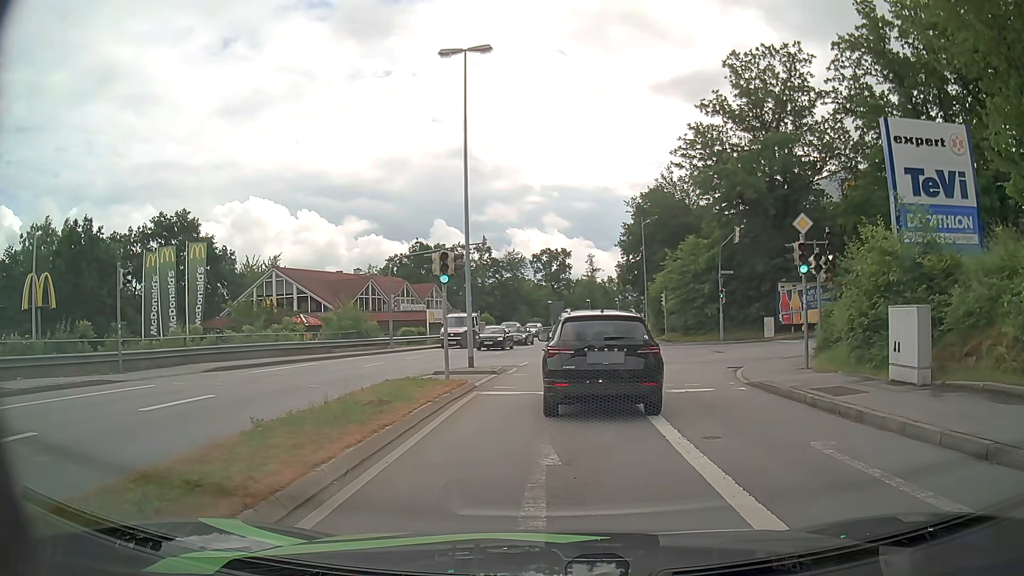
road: tertiary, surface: asphalt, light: Day
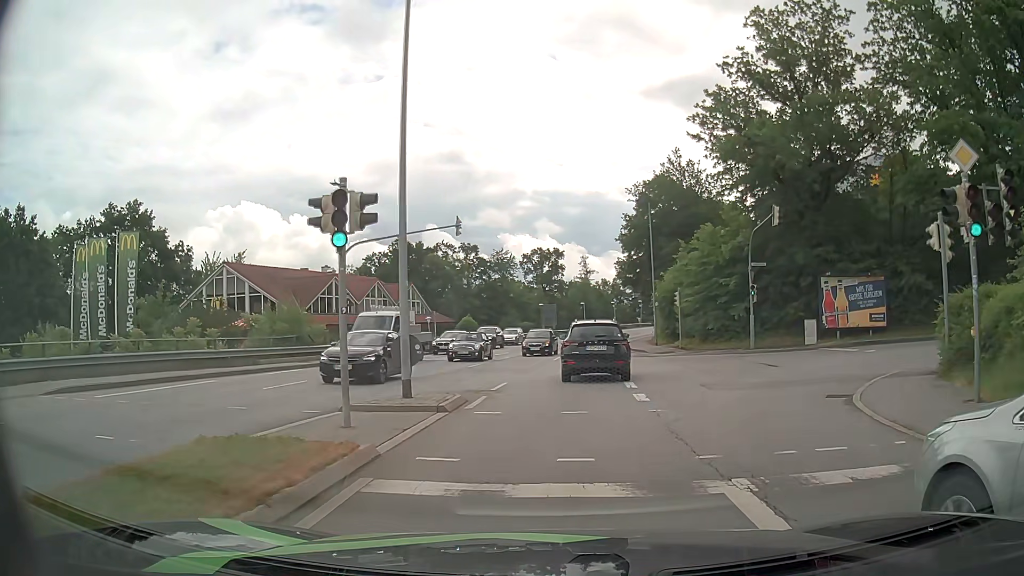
(0.0, +8.8) m; +1°
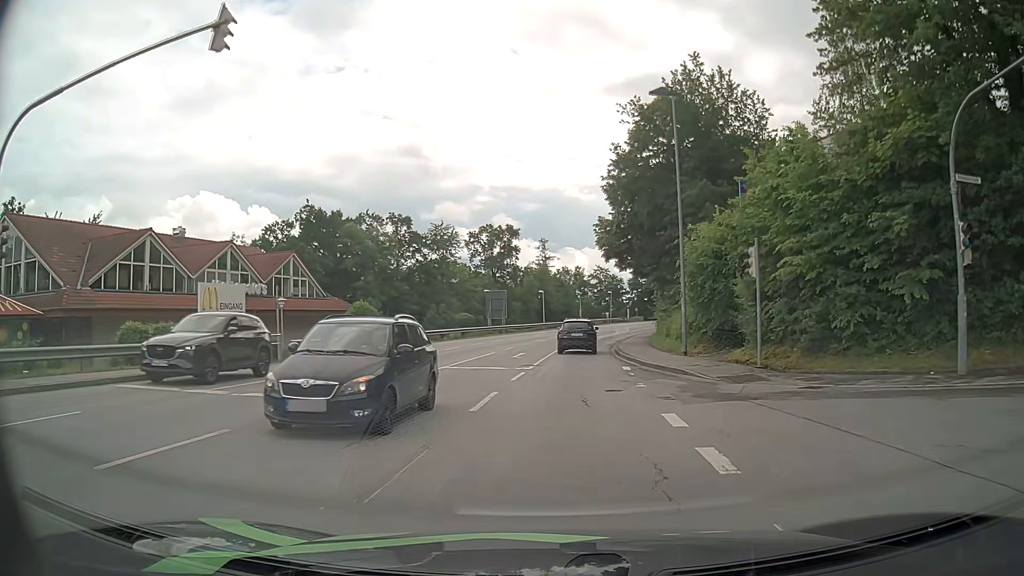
(+0.7, +22.1) m; +4°
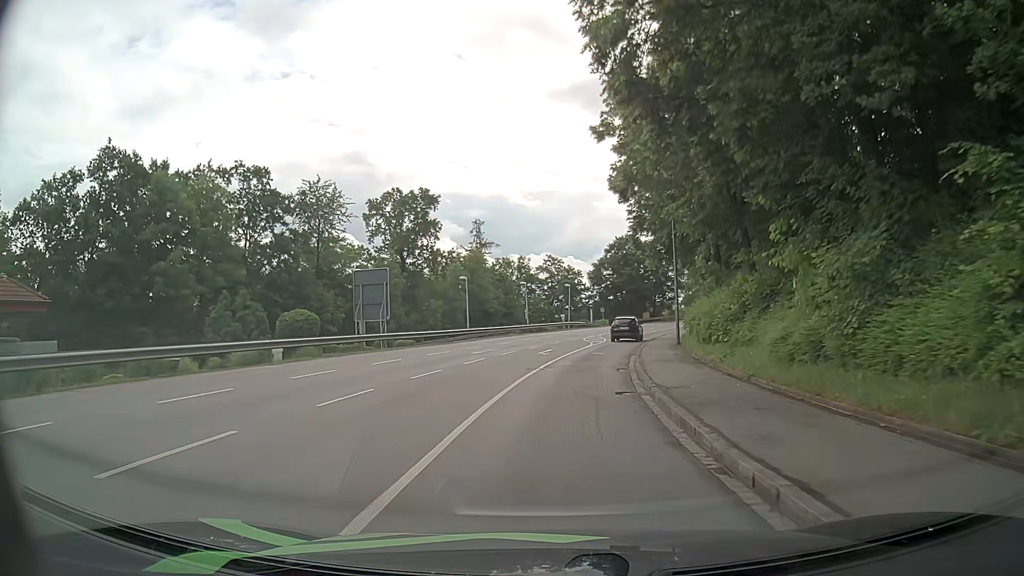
(+1.1, +30.2) m; +5°
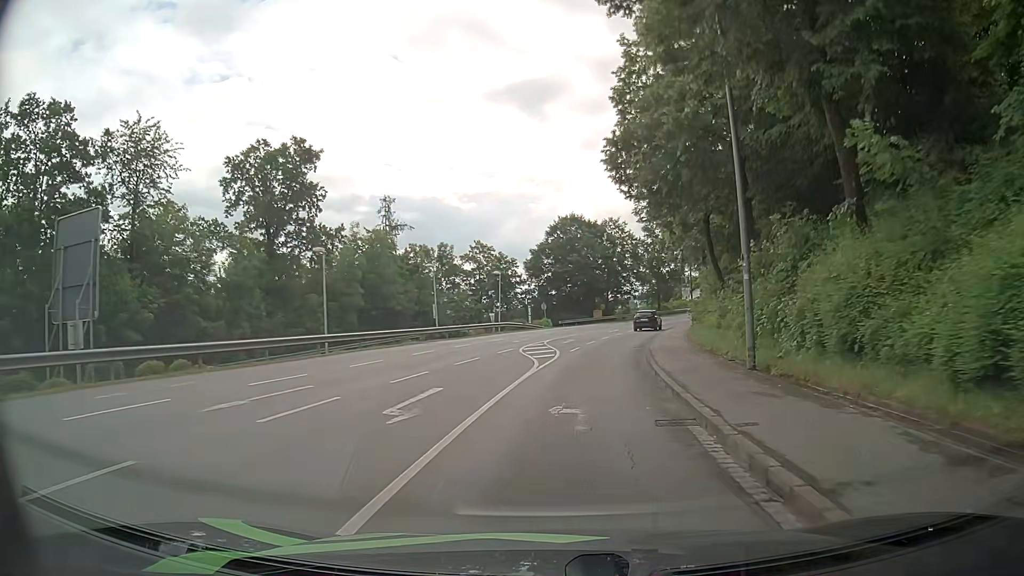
(+0.6, +20.1) m; +5°
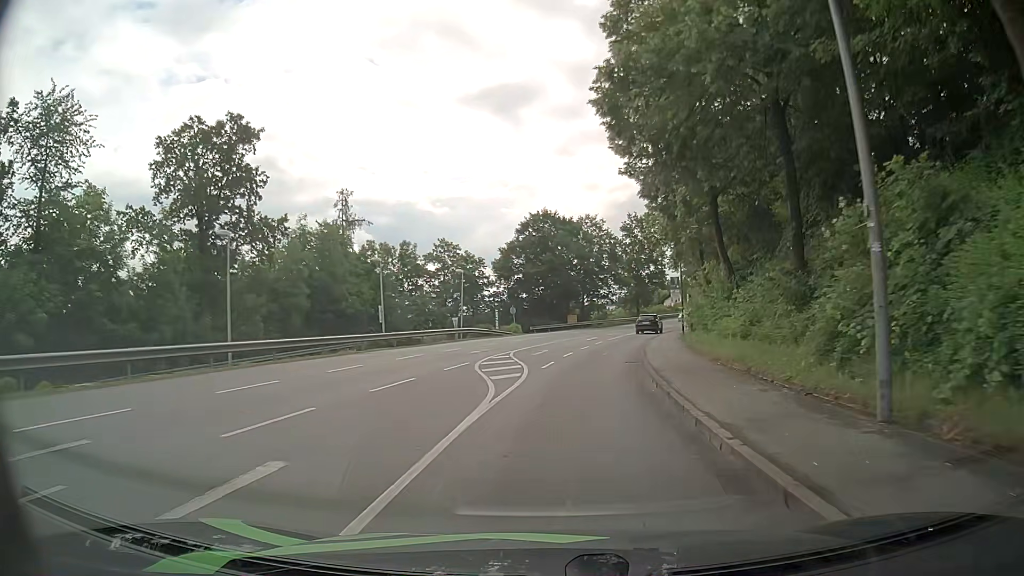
(+0.1, +6.9) m; +2°
